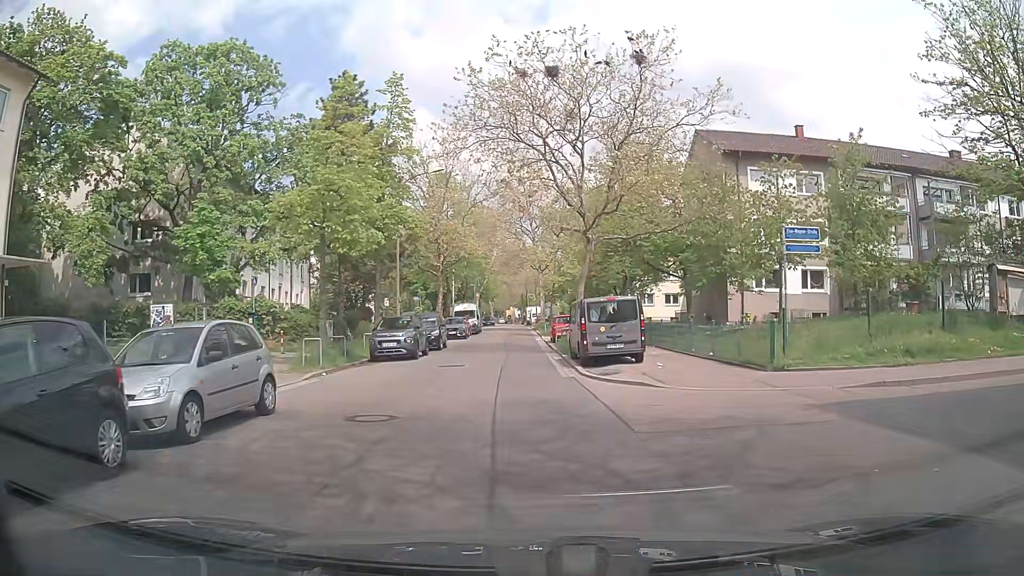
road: unclassified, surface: asphalt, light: Day
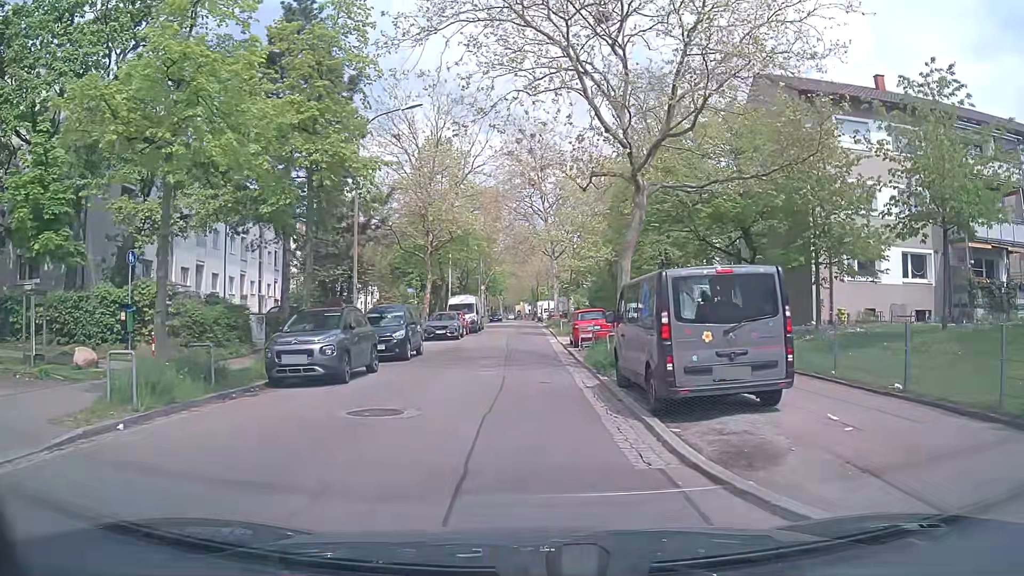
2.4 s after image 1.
(-0.1, +10.7) m; 0°
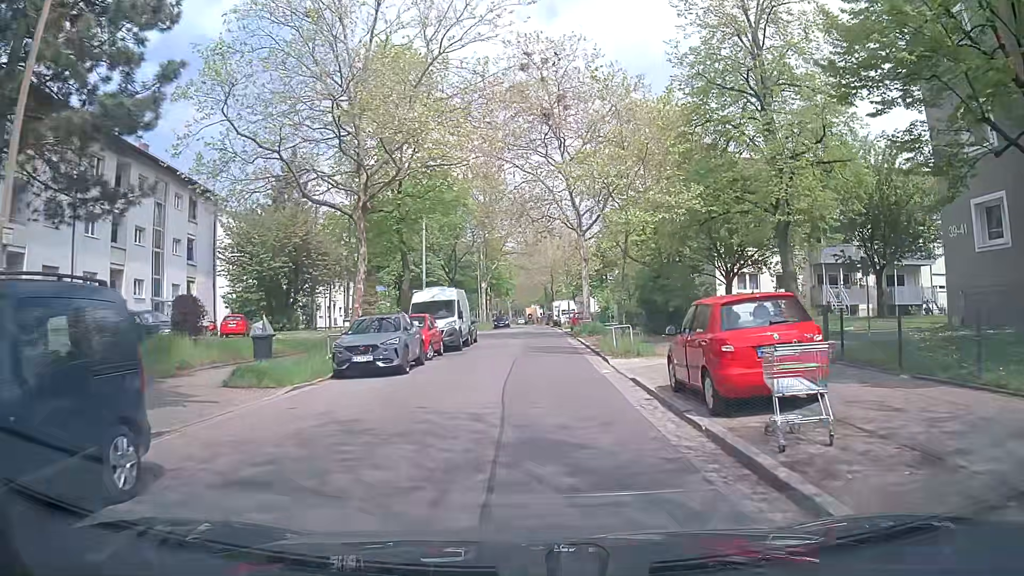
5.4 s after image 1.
(-0.5, +19.0) m; -3°
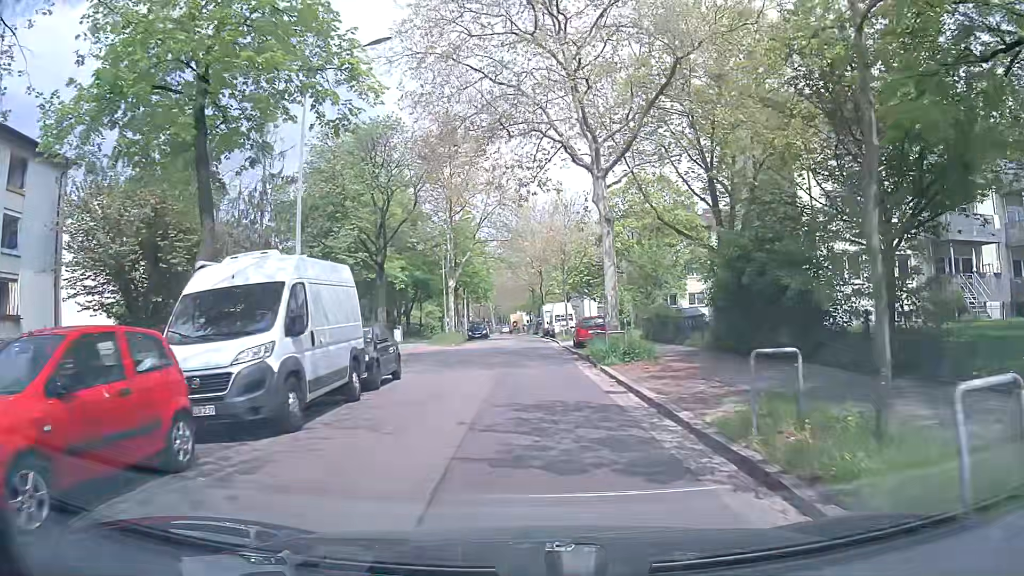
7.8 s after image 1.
(+0.6, +17.6) m; +2°
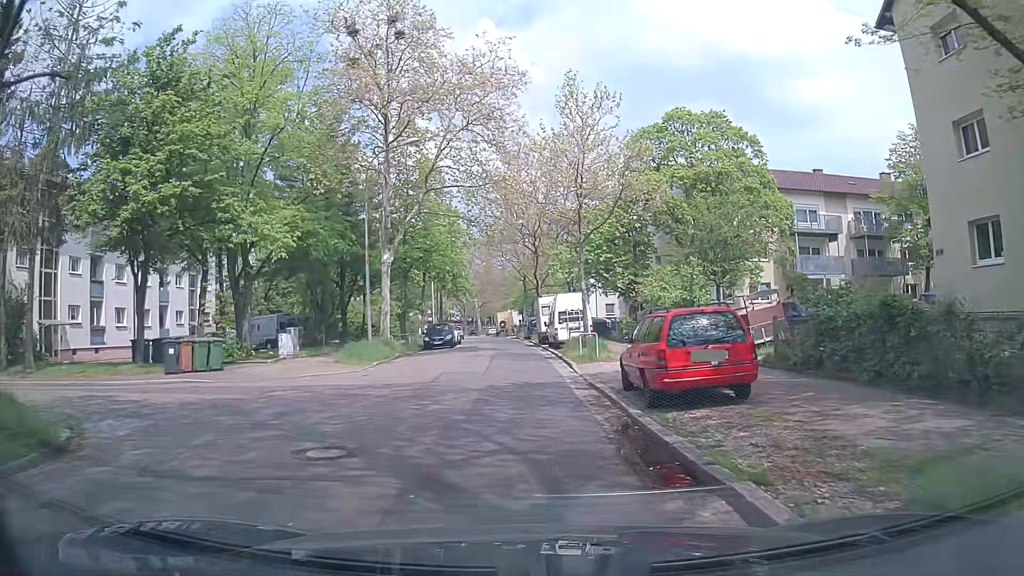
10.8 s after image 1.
(+0.3, +21.4) m; -1°
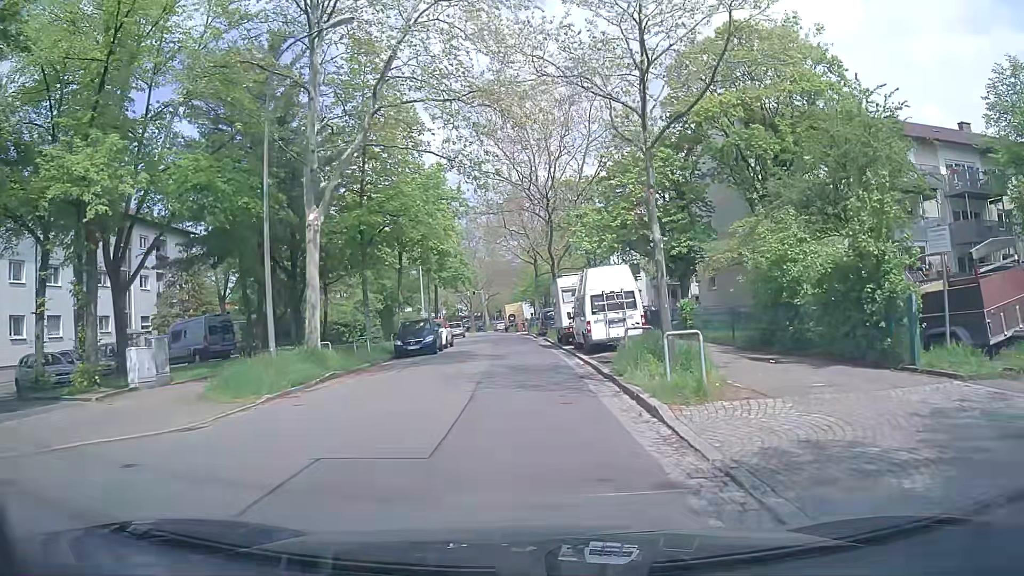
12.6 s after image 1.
(+0.1, +12.3) m; 0°
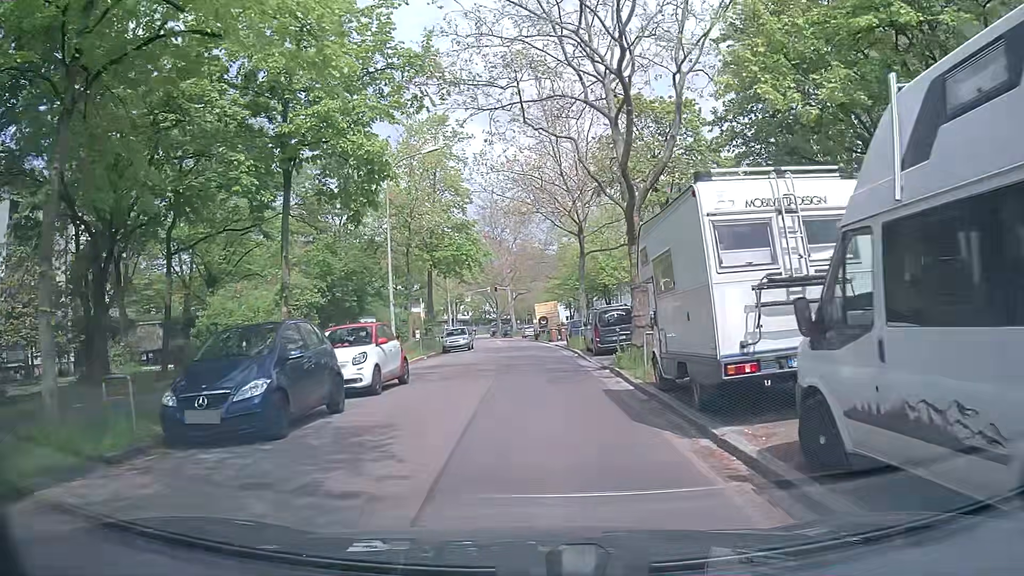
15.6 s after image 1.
(-0.3, +20.0) m; -3°
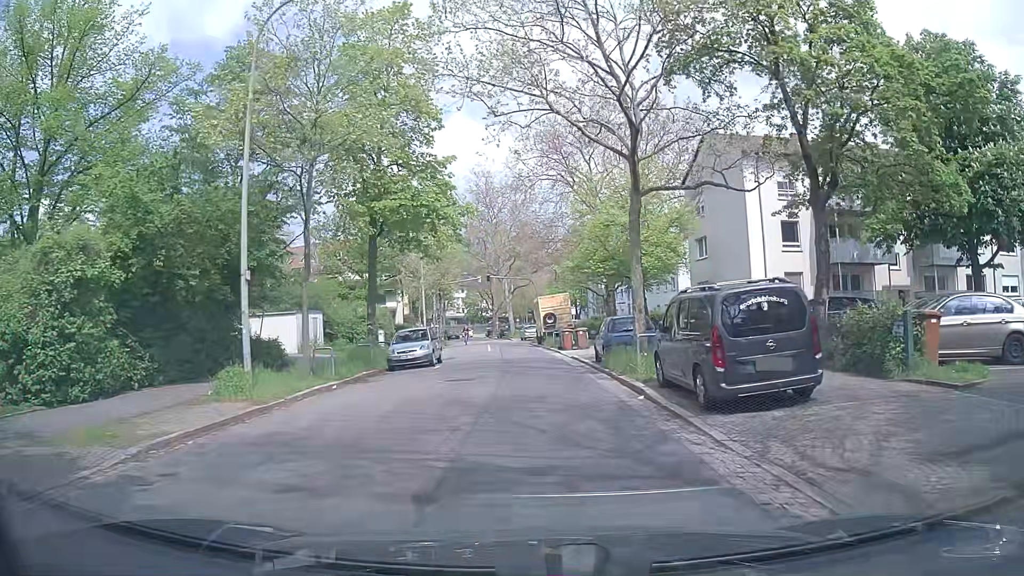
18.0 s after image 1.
(0.0, +15.9) m; -2°
(0, +10) (0, +20) (+1, +30) (+1, +40) (+1, +50) (0, +60) (0, +70) (-1, +80) (-2, +90) (-3, +100) m
